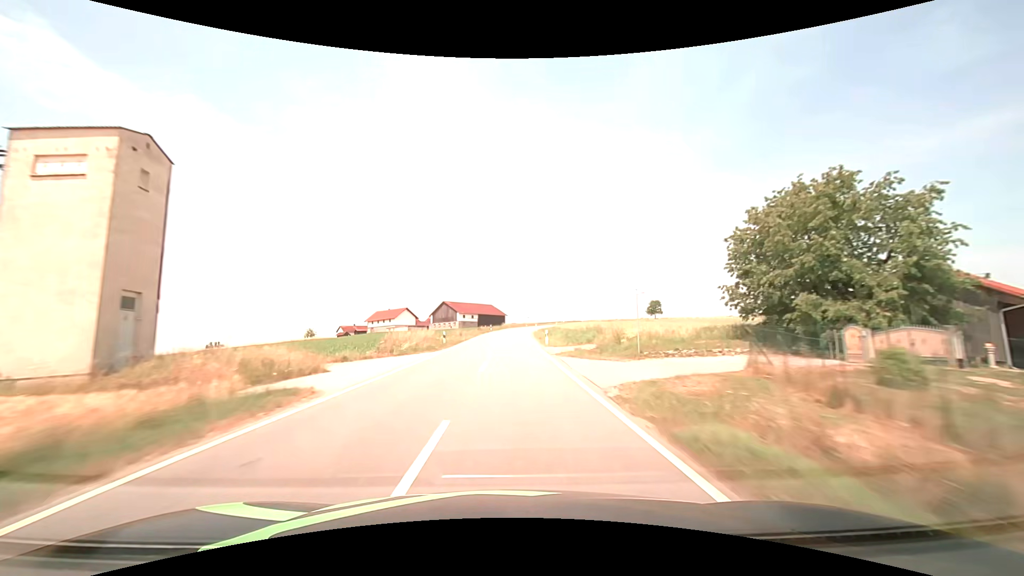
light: Day
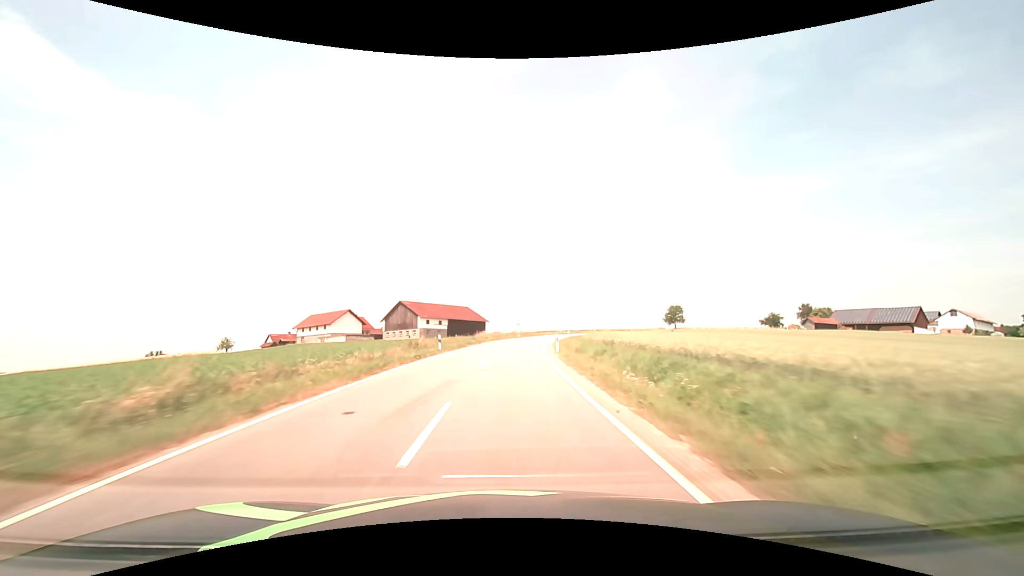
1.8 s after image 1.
(+0.4, +46.9) m; +2°
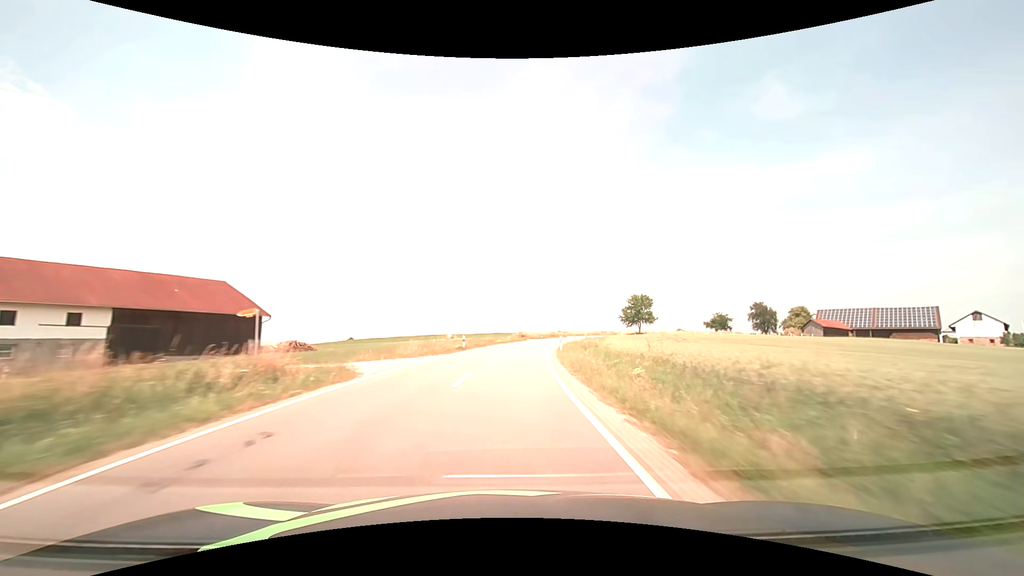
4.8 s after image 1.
(+7.5, +77.6) m; +13°
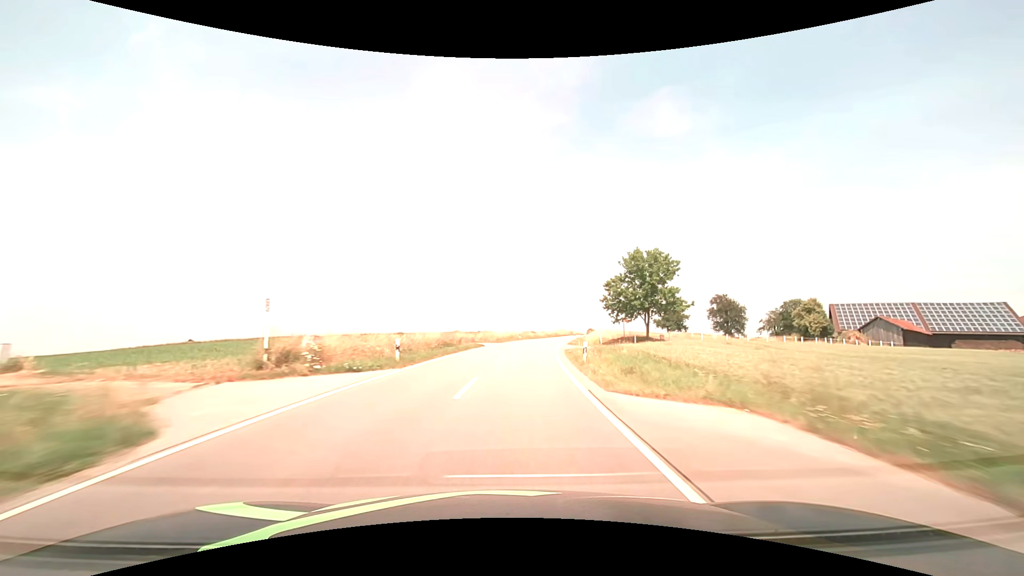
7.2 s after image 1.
(+6.0, +62.6) m; +12°
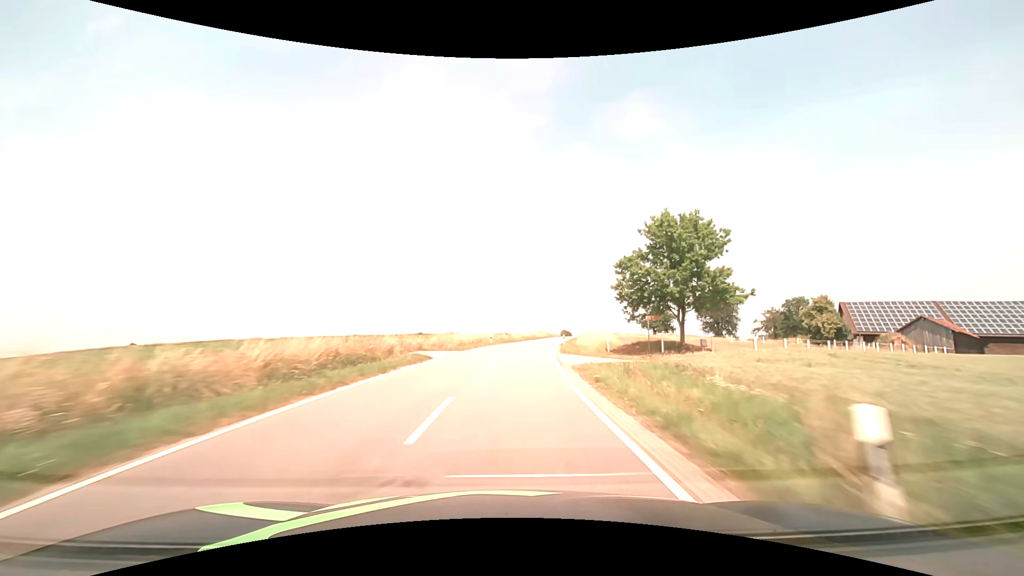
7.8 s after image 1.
(+0.5, +15.8) m; +3°
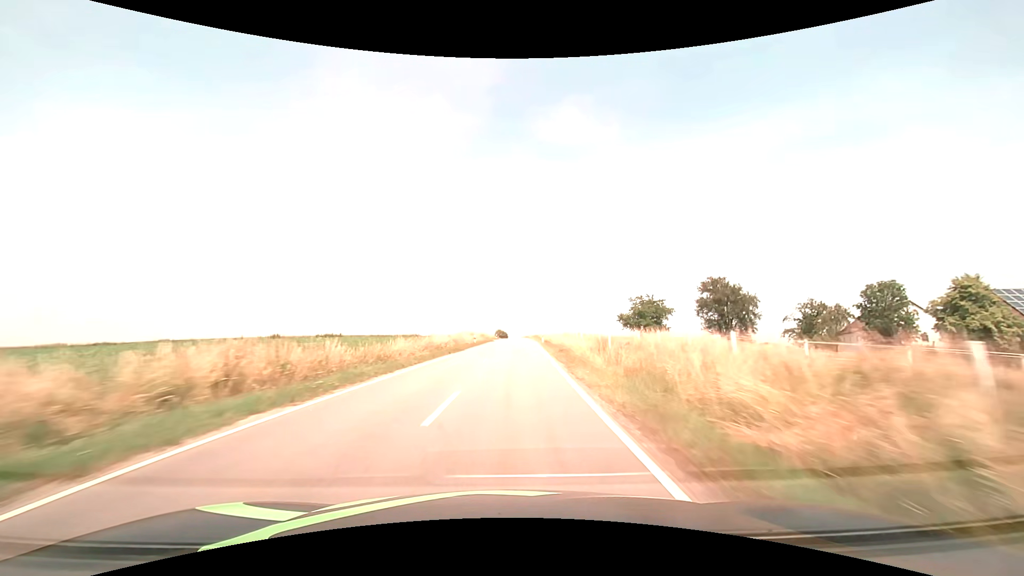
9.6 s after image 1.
(+3.5, +47.3) m; +8°
